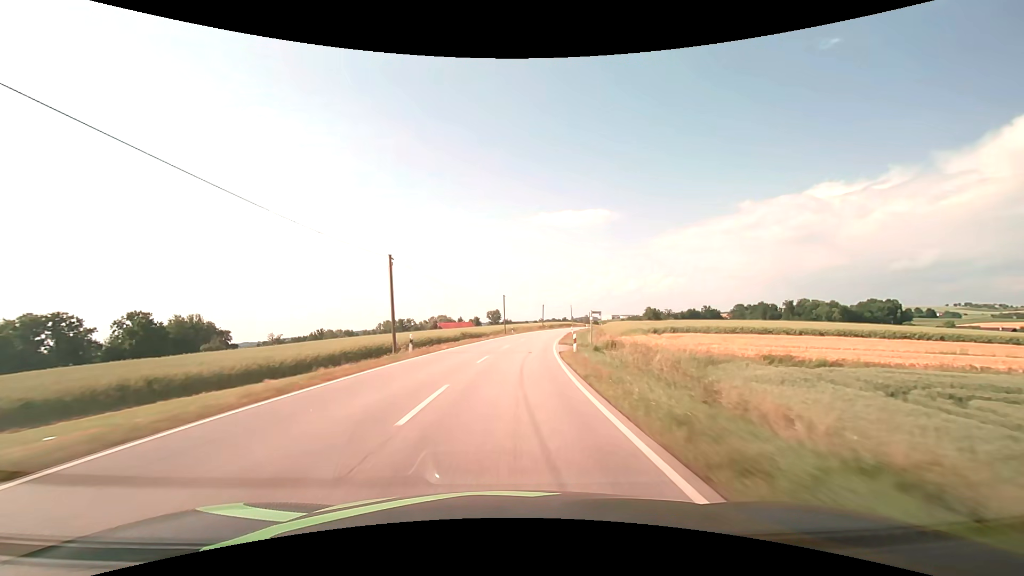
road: secondary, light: Day
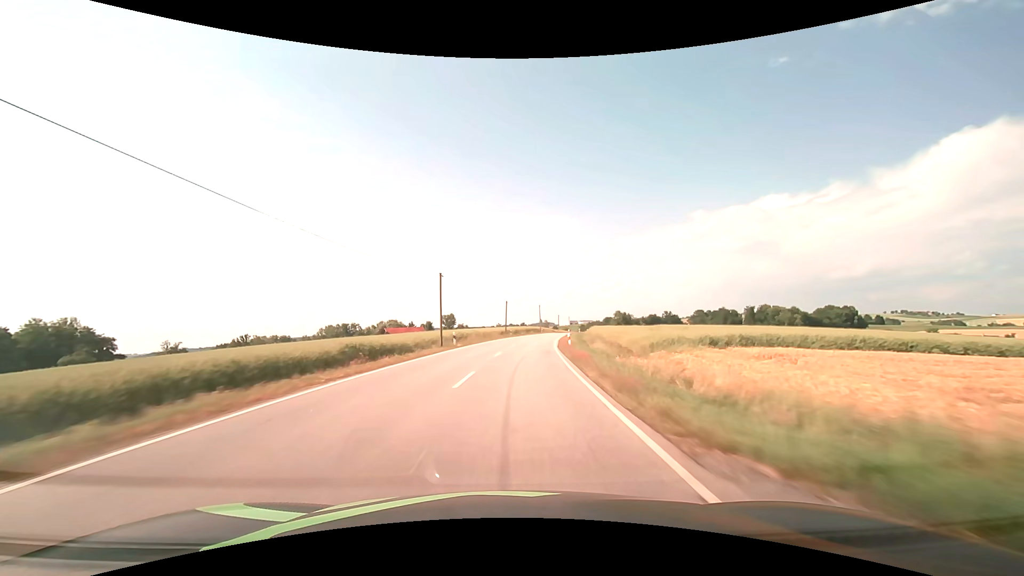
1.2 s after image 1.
(+1.3, +31.2) m; +5°
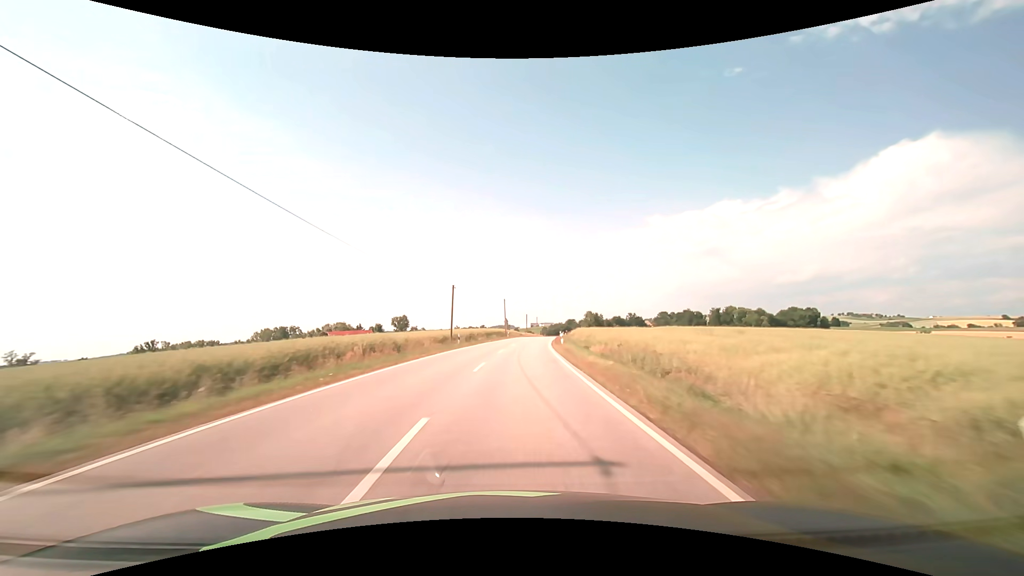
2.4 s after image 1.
(+1.2, +31.2) m; +4°
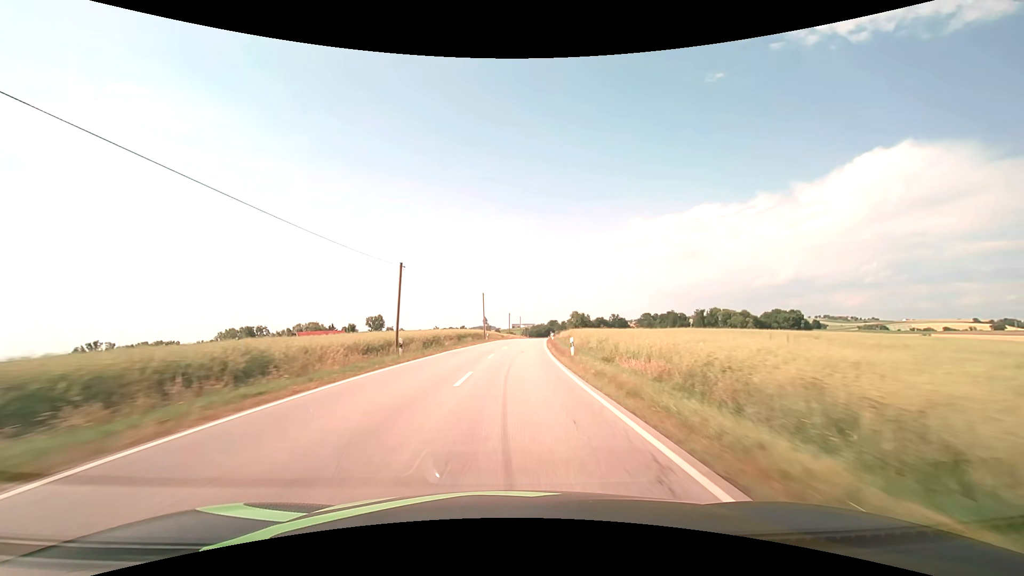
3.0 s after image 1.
(+0.3, +15.6) m; +2°
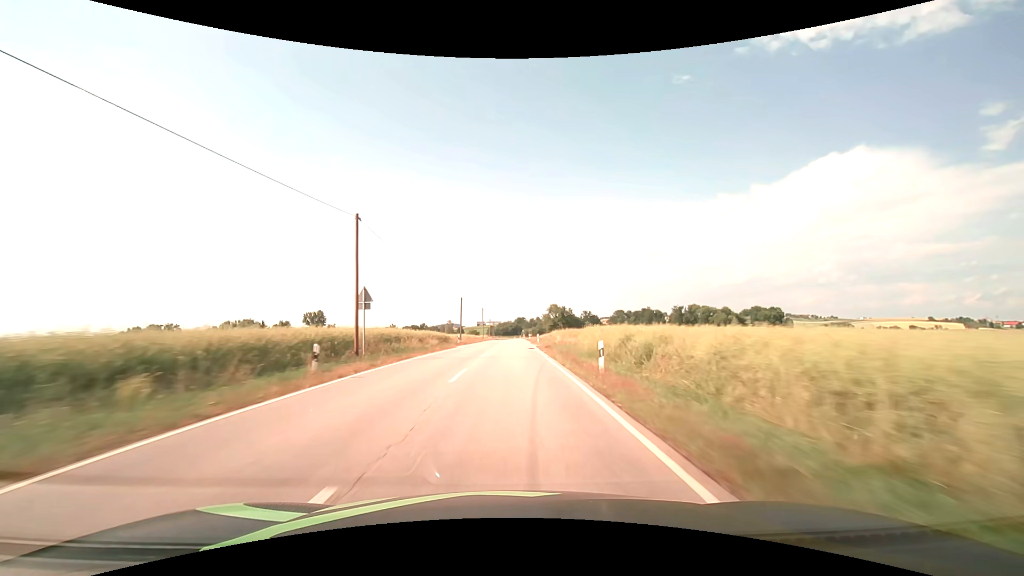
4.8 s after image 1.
(+2.1, +47.0) m; +4°
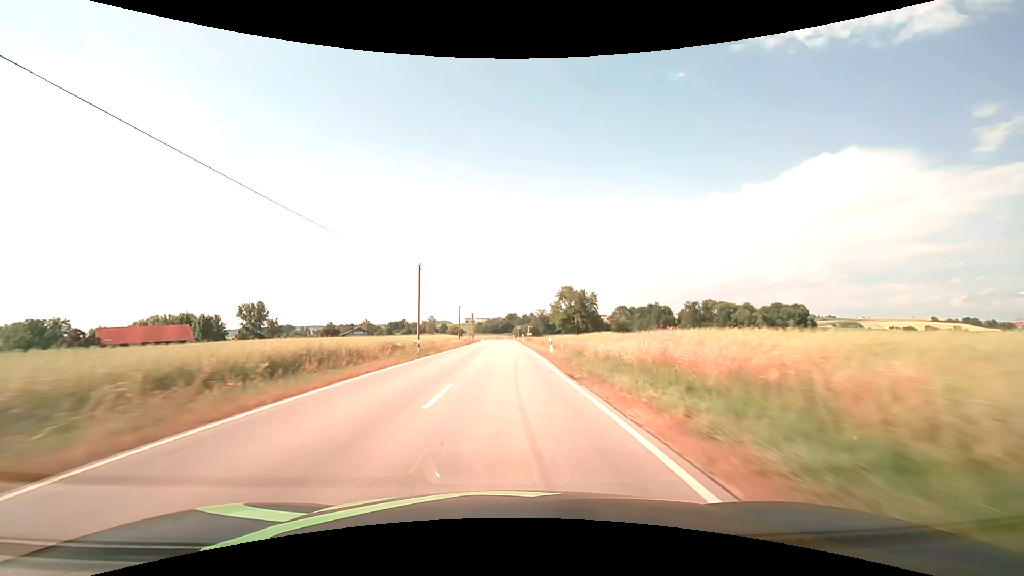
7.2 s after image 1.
(+1.0, +63.1) m; +1°
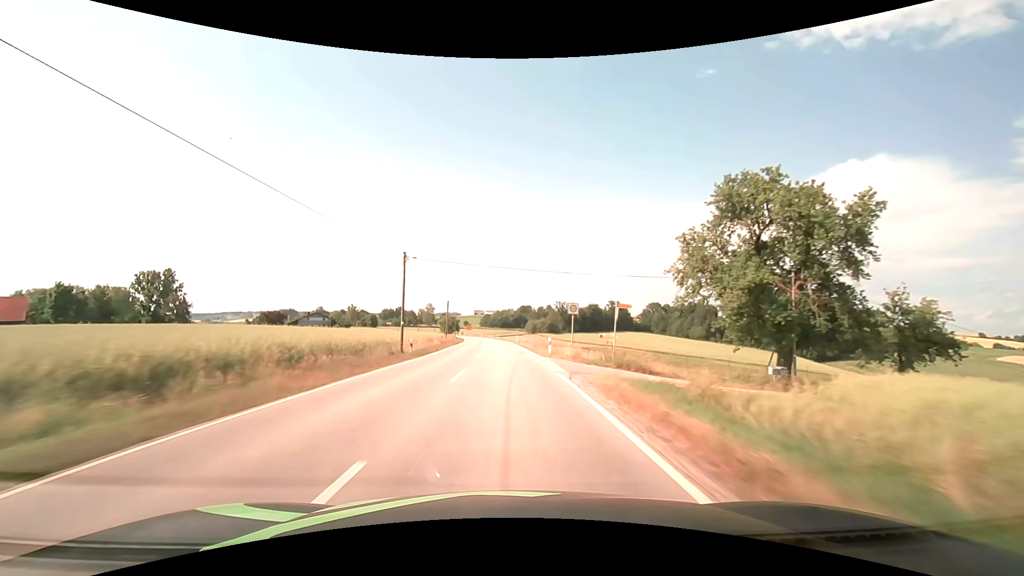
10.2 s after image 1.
(-0.3, +79.2) m; -1°
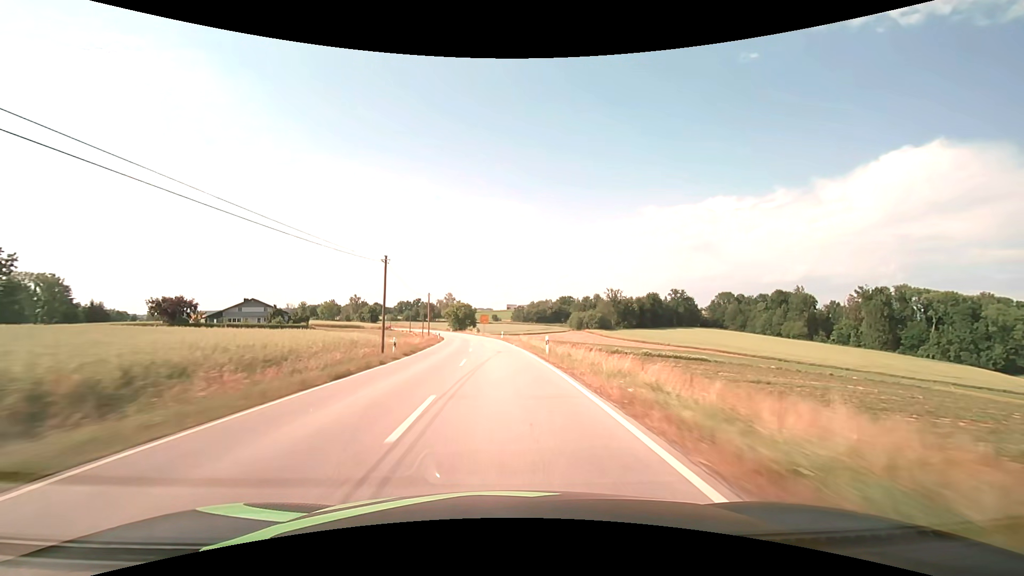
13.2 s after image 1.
(-2.1, +78.8) m; -4°
(0, +10) (0, +20) (-1, +30) (-1, +40) (-2, +50) (-3, +60) (-4, +70) (-5, +80) (-7, +90) (-9, +99) m
